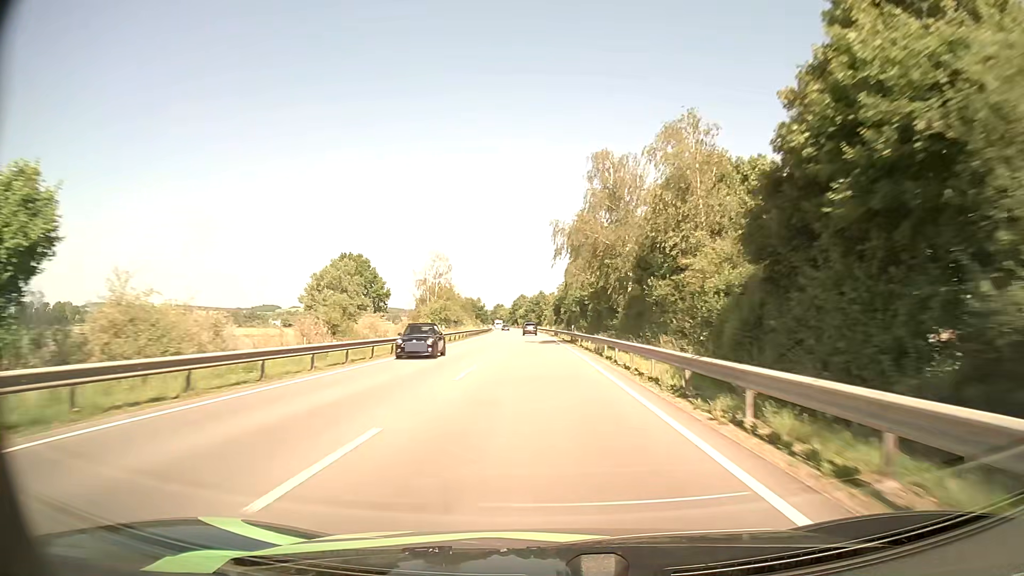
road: primary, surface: asphalt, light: Day
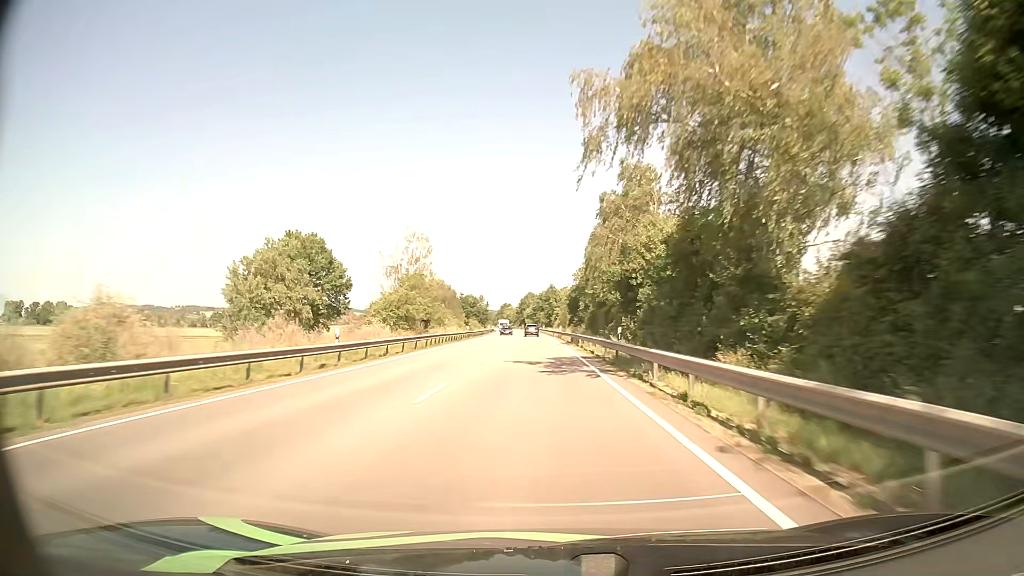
(-0.3, +29.0) m; -1°
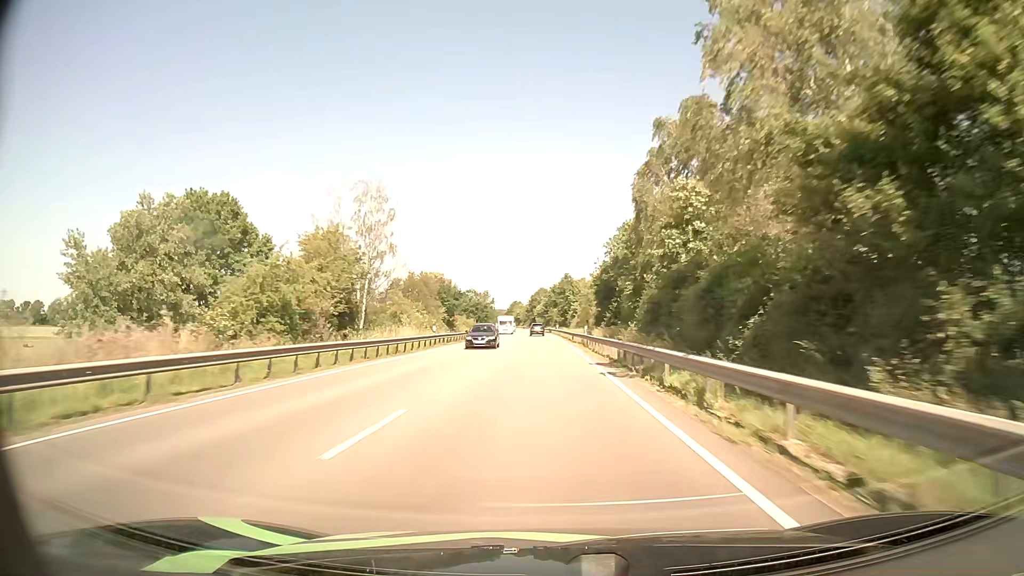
(-0.2, +29.0) m; -1°
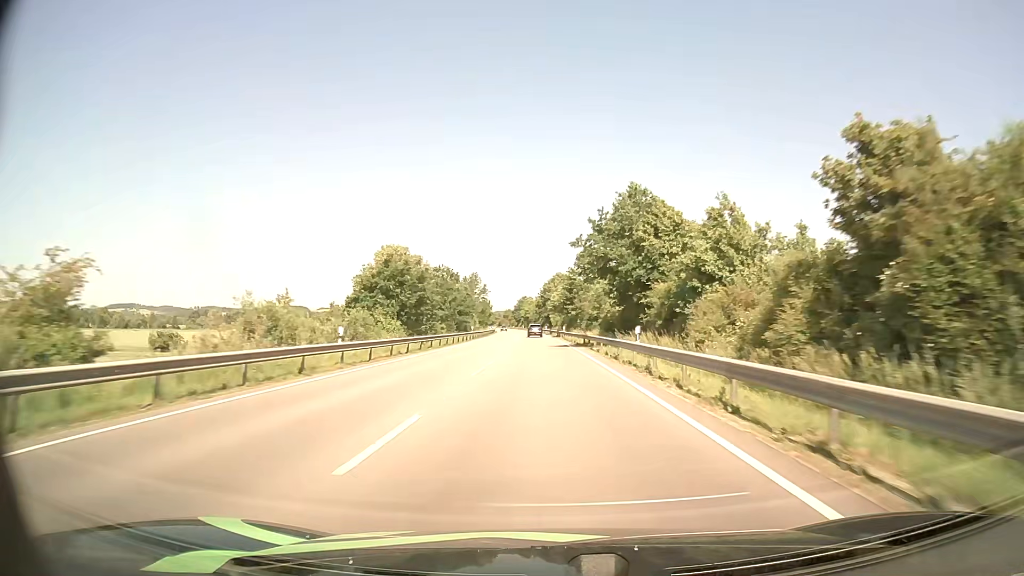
(-1.4, +72.8) m; -1°
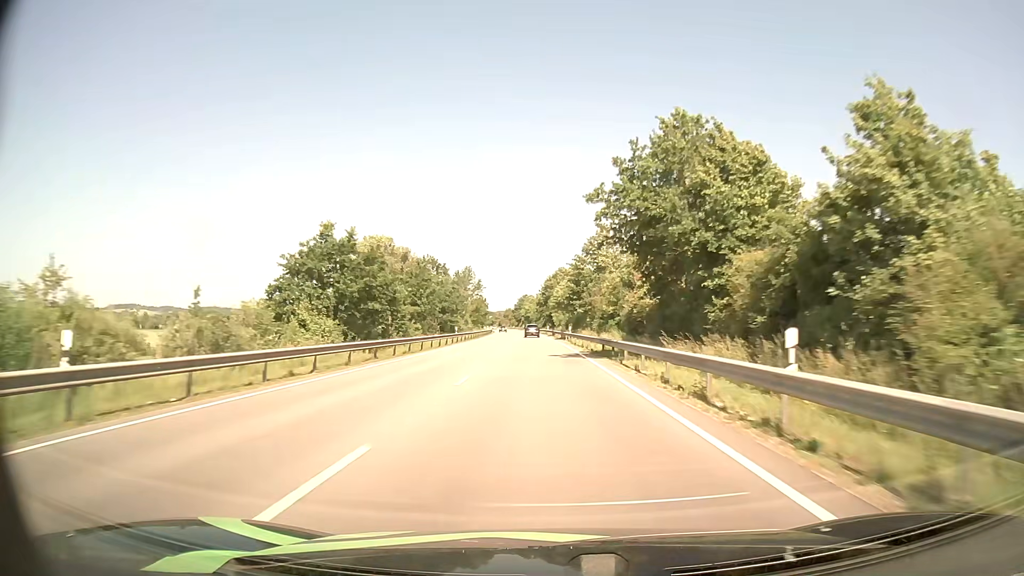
(0.0, +14.6) m; 0°
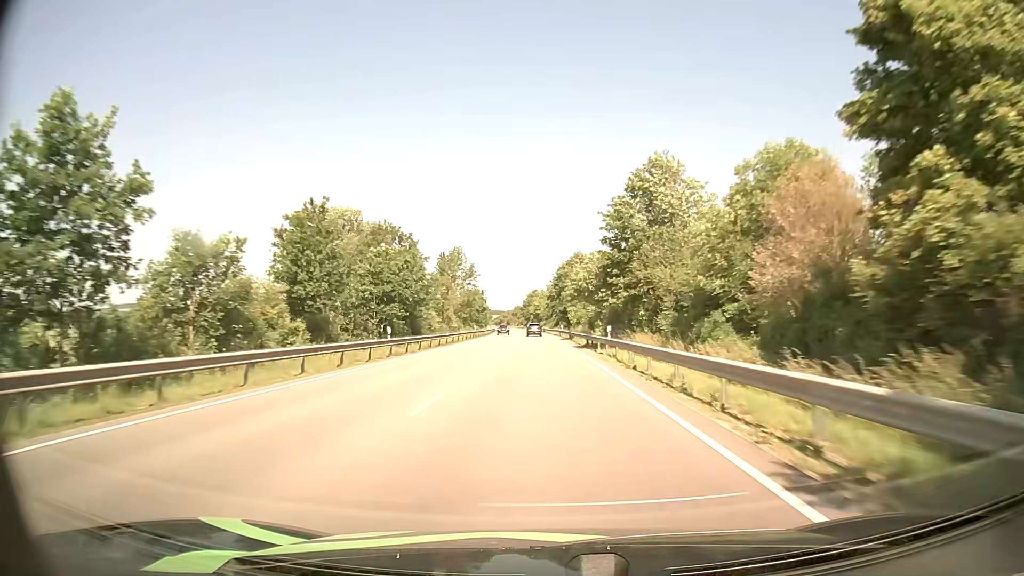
(-0.3, +29.4) m; -1°
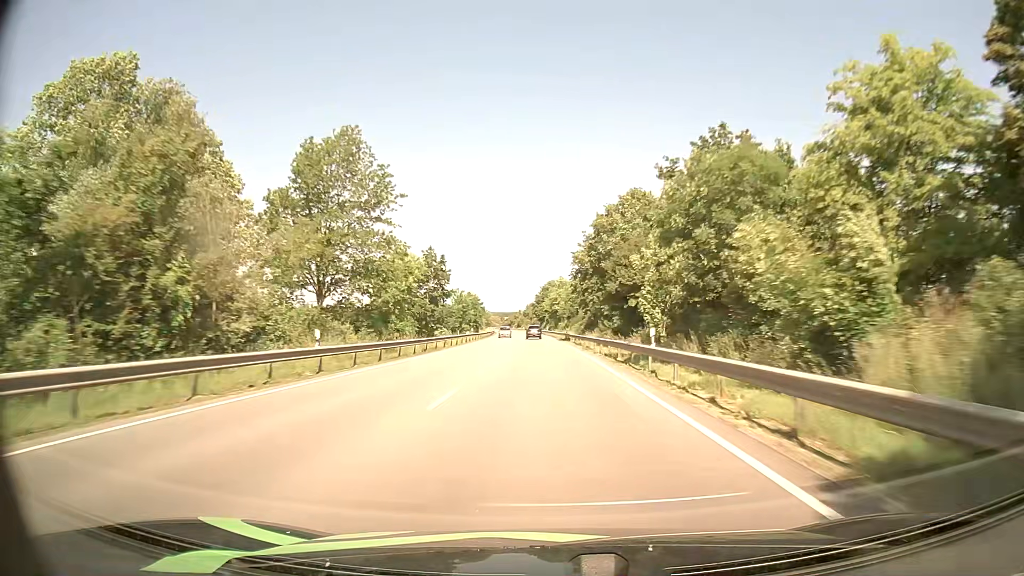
(-1.1, +59.3) m; -2°
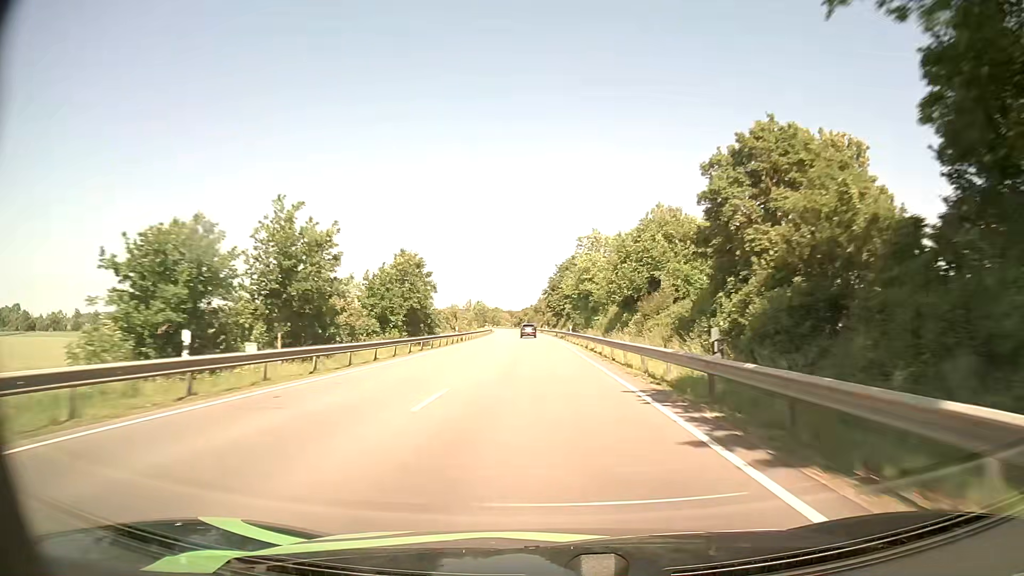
(-0.5, +60.4) m; -1°
(0, +10) (0, +20) (0, +30) (0, +40) (-1, +50) (-1, +60) (-1, +70) (-2, +80) (-2, +90) (-3, +100) m
